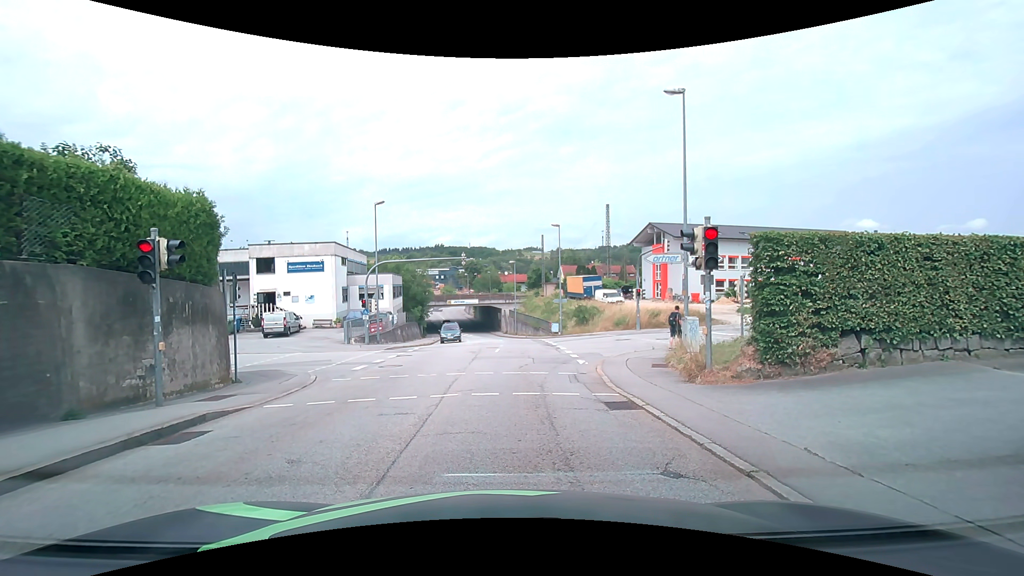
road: tertiary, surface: asphalt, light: Day
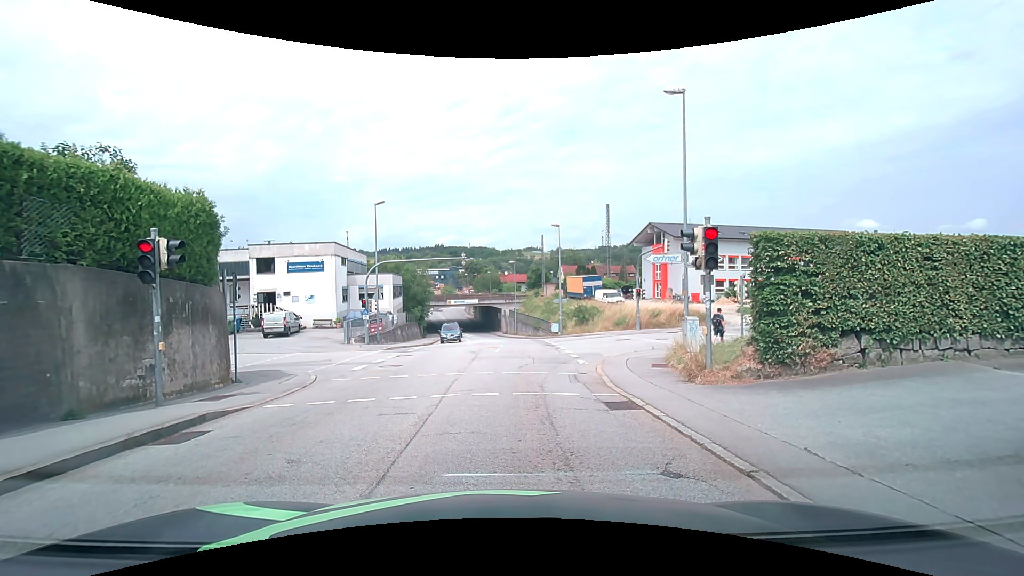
(0.0, 0.0) m; 0°
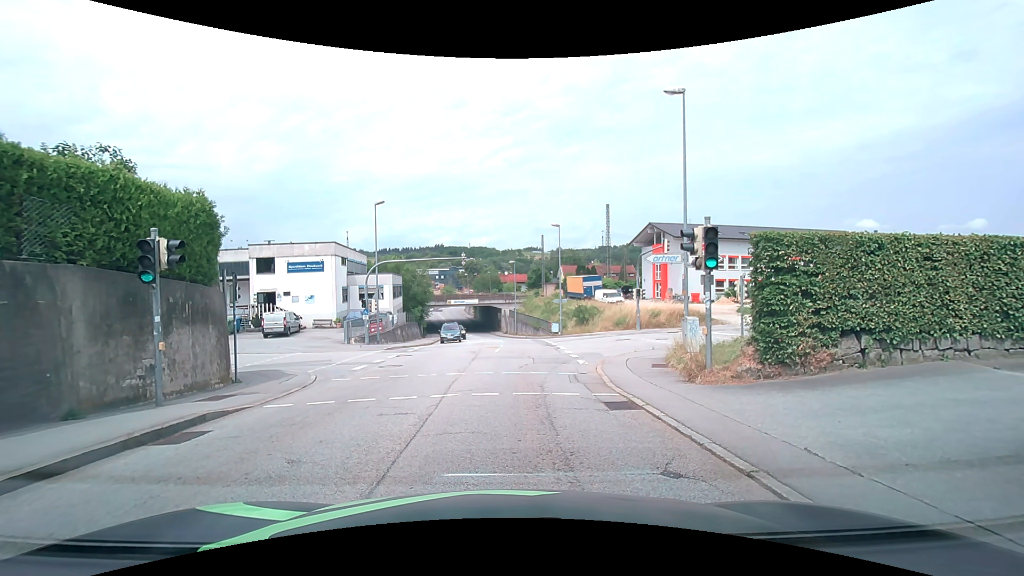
(0.0, 0.0) m; 0°
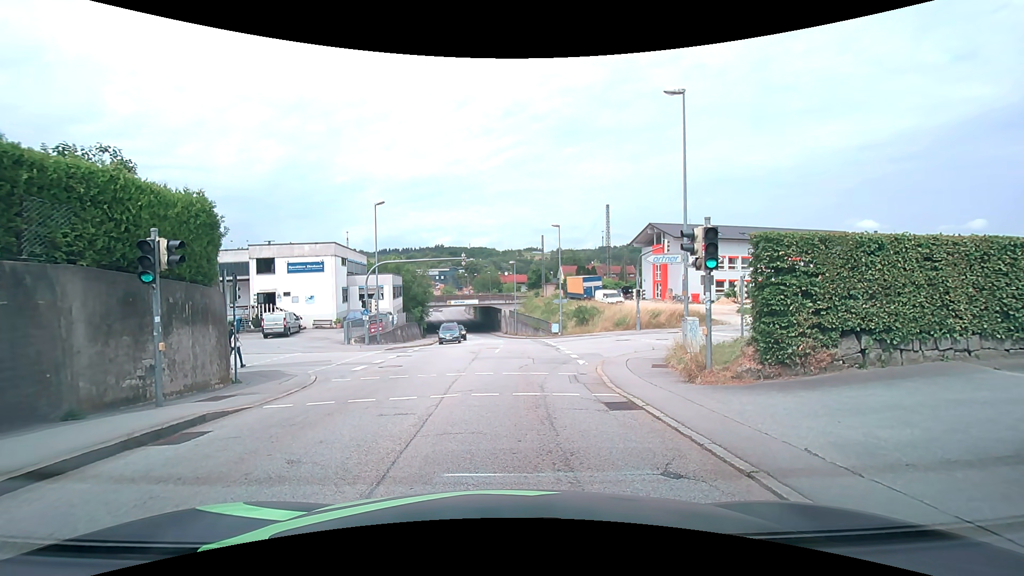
(0.0, 0.0) m; 0°
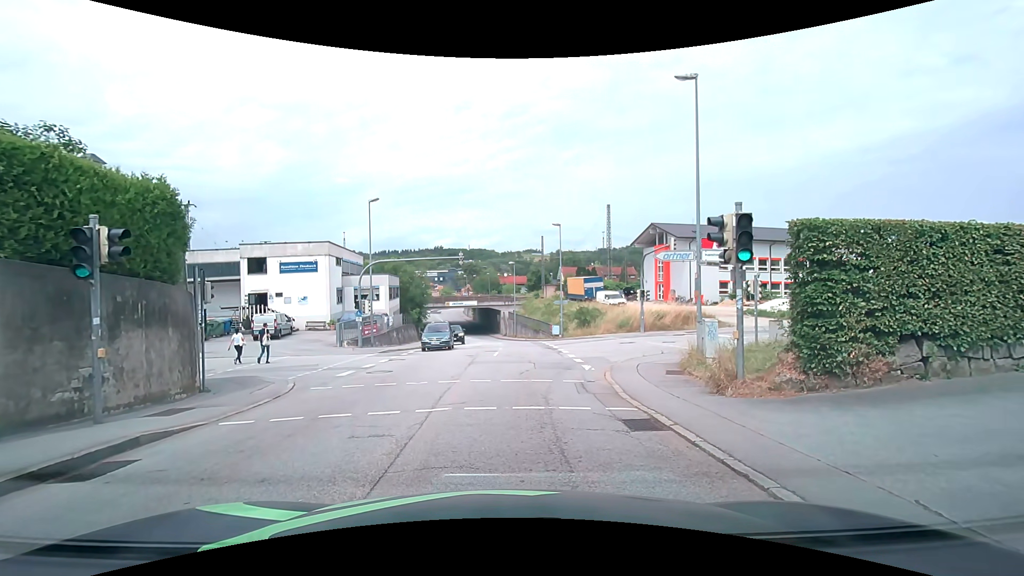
(0.0, +1.4) m; 0°
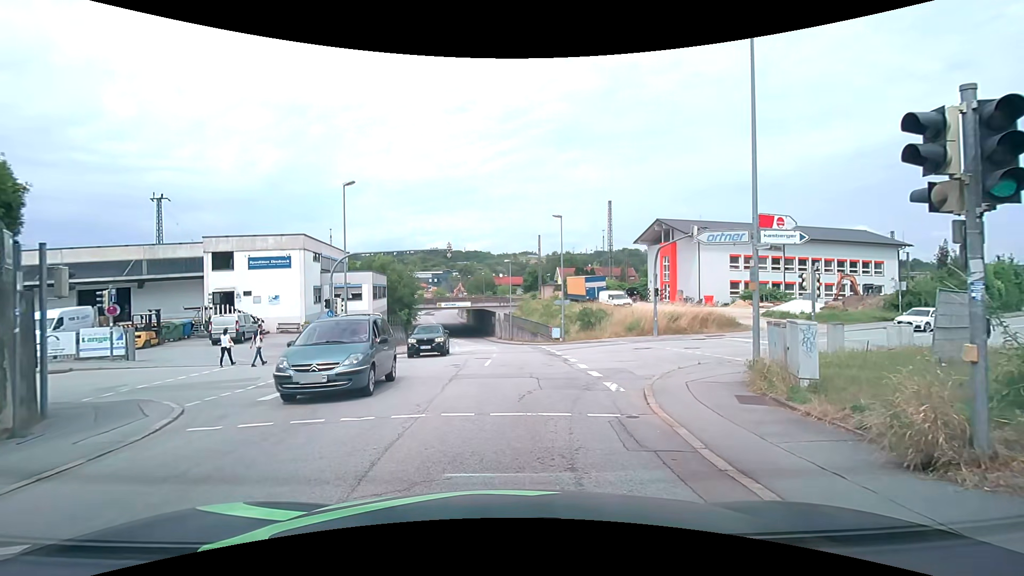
(0.0, +4.6) m; 0°
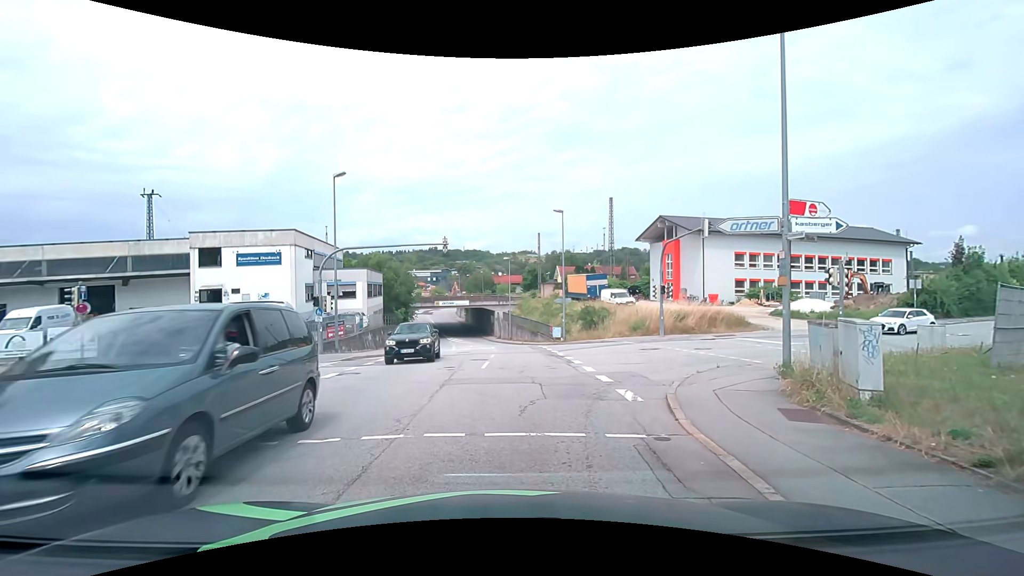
(0.0, +1.5) m; 0°
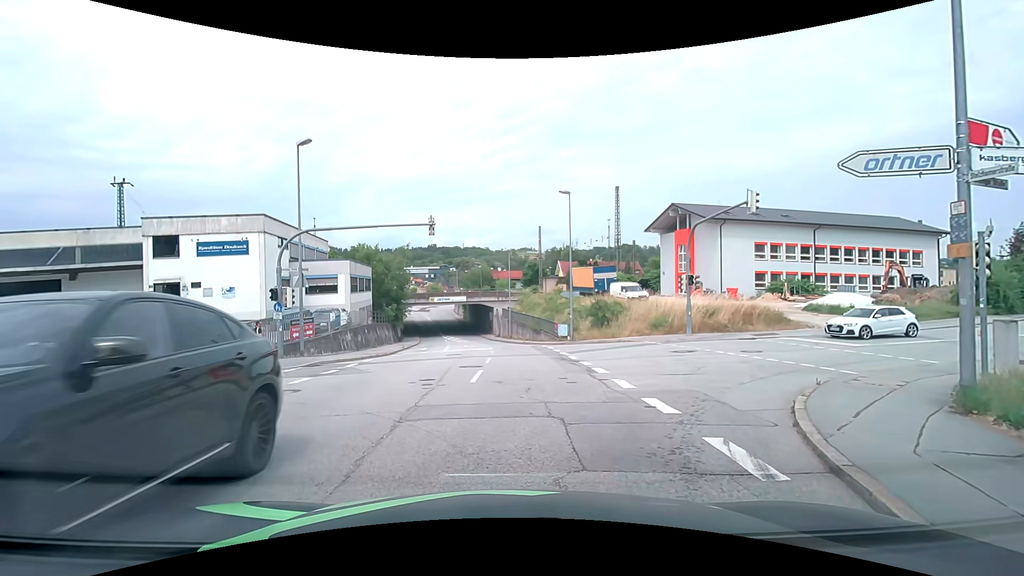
(0.0, +4.7) m; 0°
